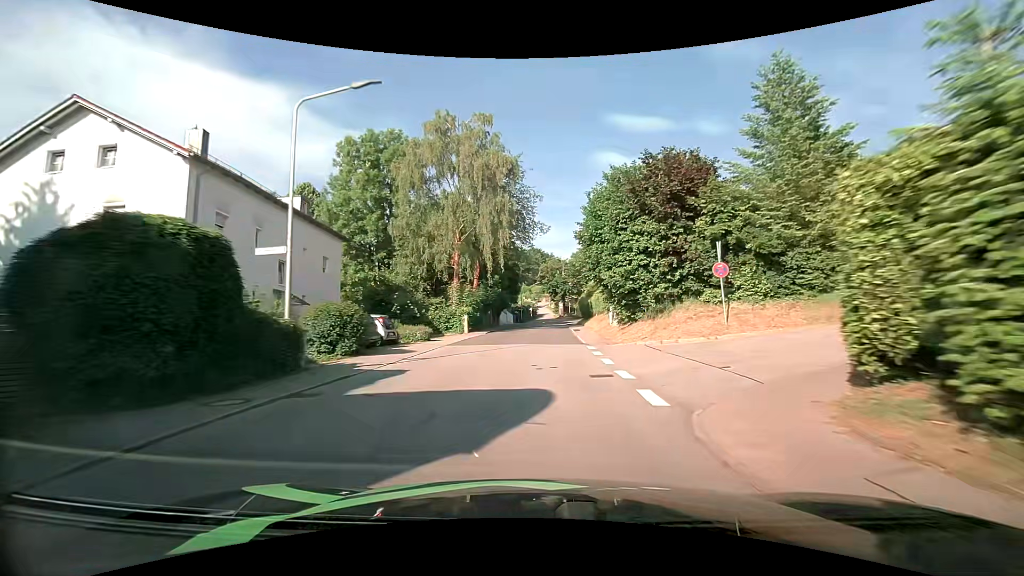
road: tertiary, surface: asphalt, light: Day
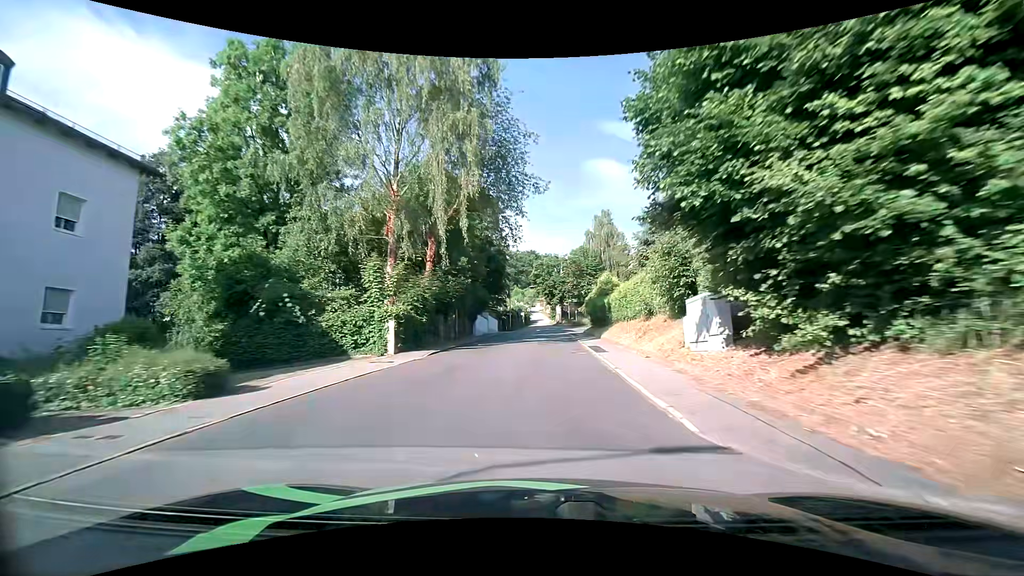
(+0.2, +17.5) m; +1°
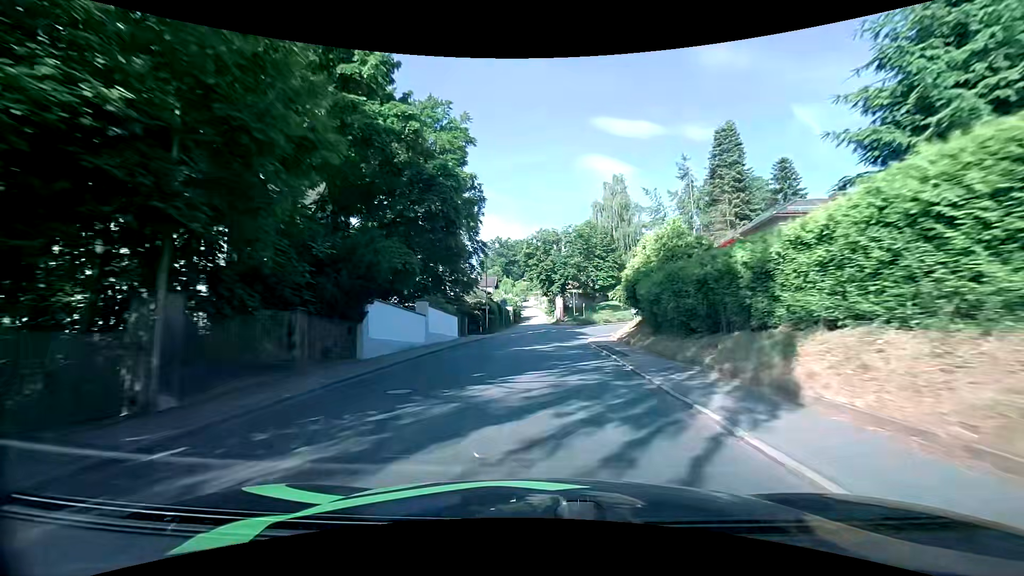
(+0.1, +24.7) m; +1°
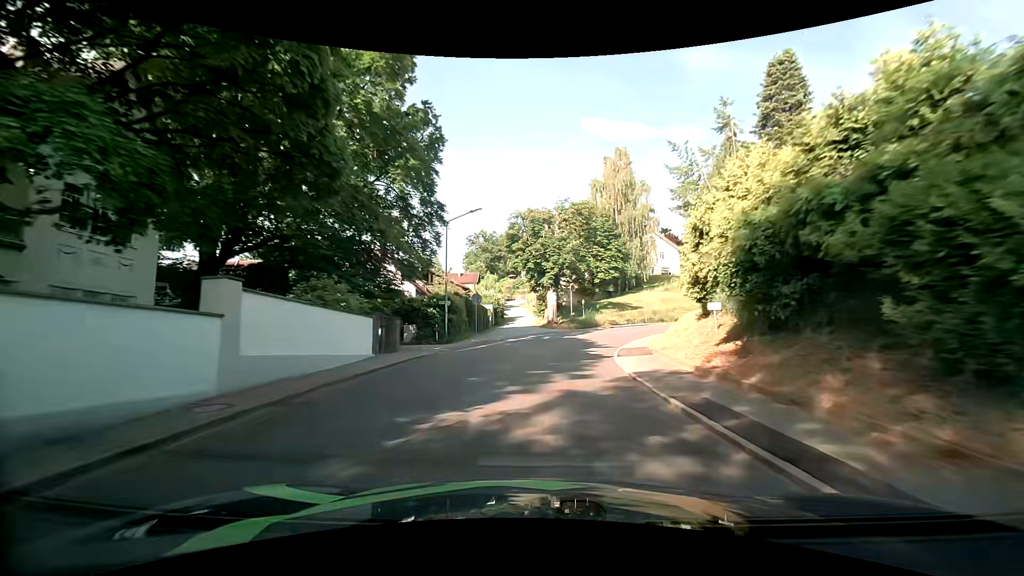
(0.0, +14.6) m; +1°
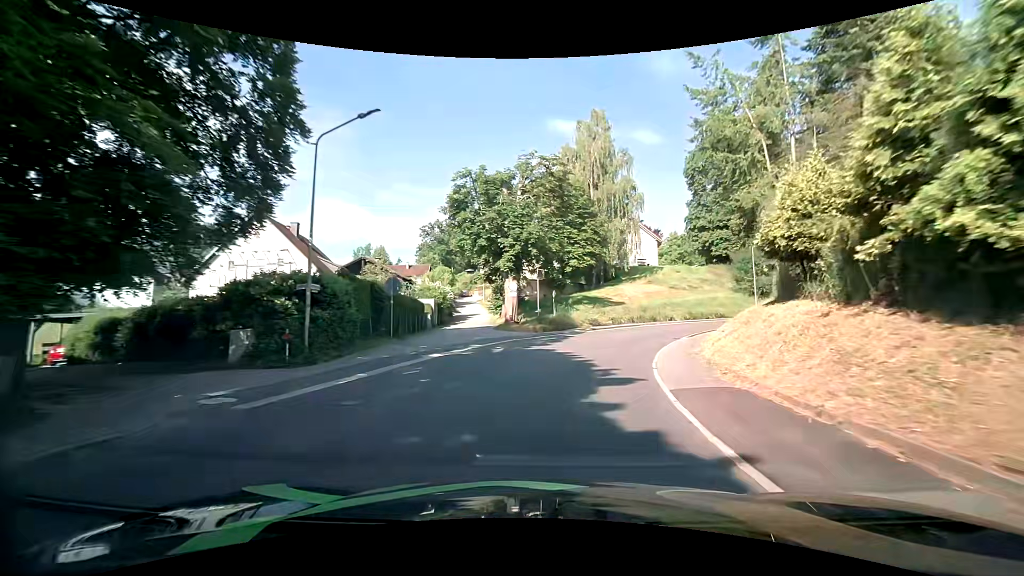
(+0.4, +13.7) m; +6°
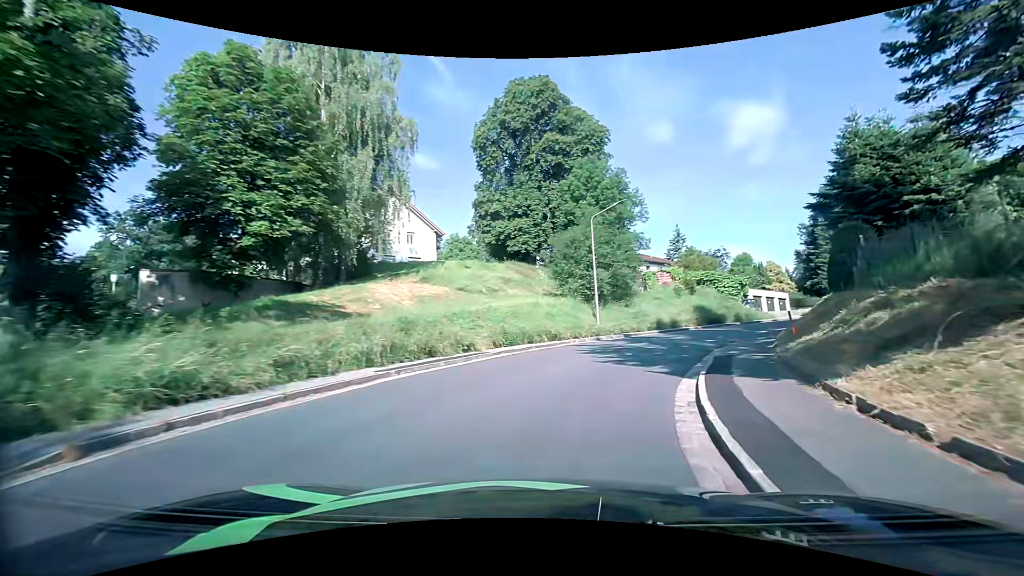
(+4.4, +26.4) m; +23°
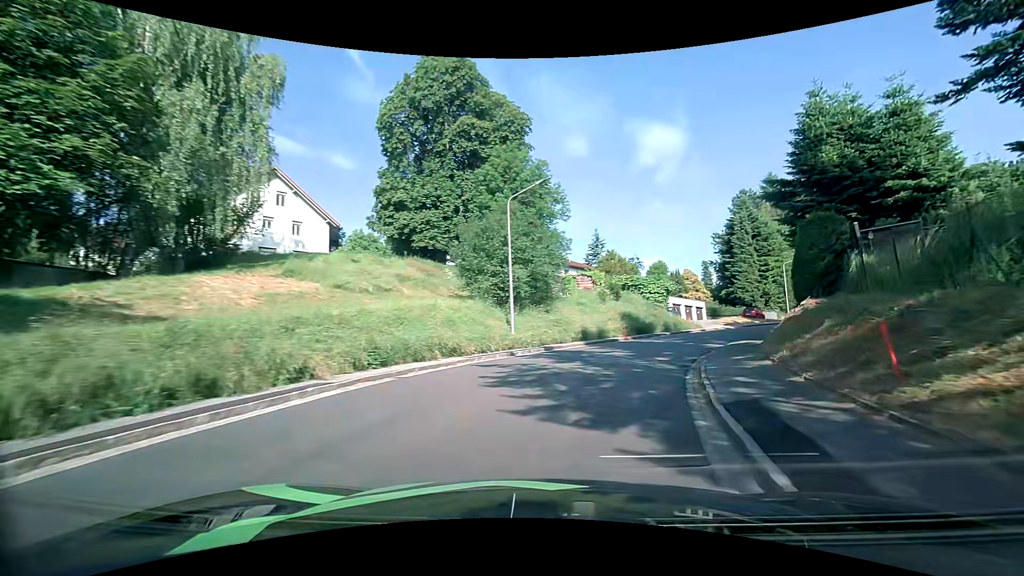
(+0.6, +6.7) m; +10°
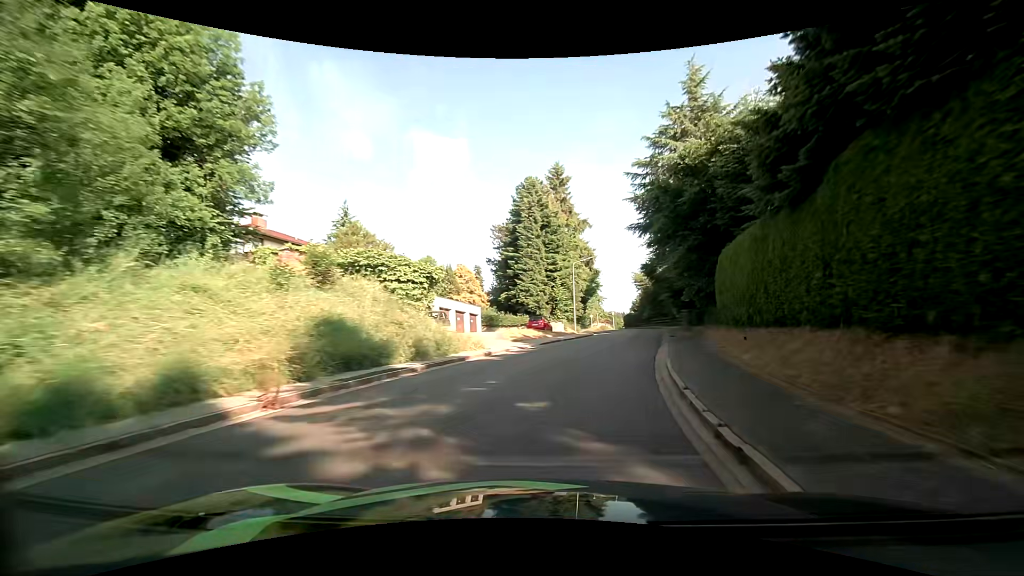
(+4.8, +20.3) m; +26°
(+1, +10) (+3, +20) (+6, +29) (+8, +39) (+11, +49) (+12, +59) (+13, +69) (+12, +79) (+11, +88) (+9, +98) m
